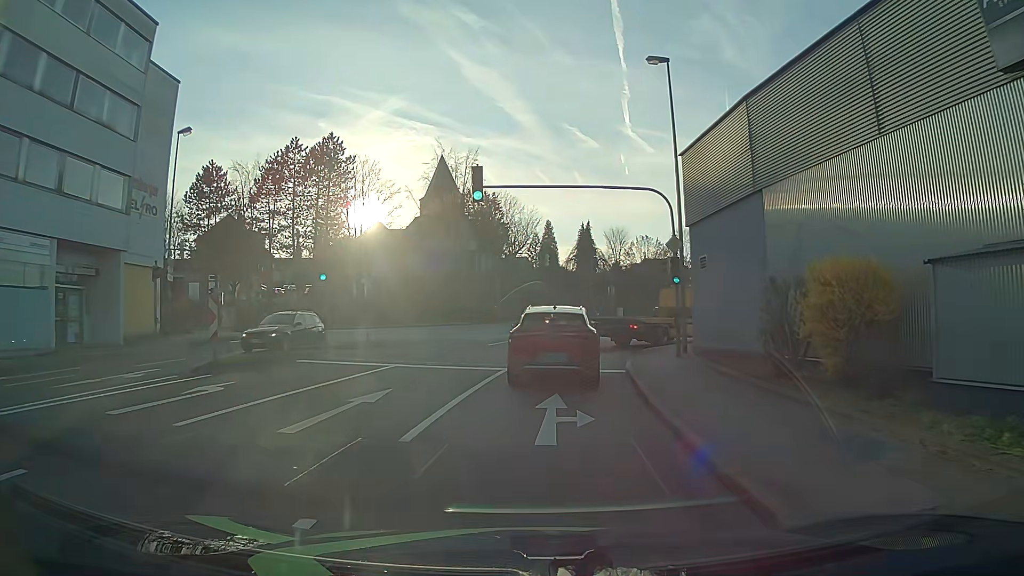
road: tertiary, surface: asphalt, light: Day
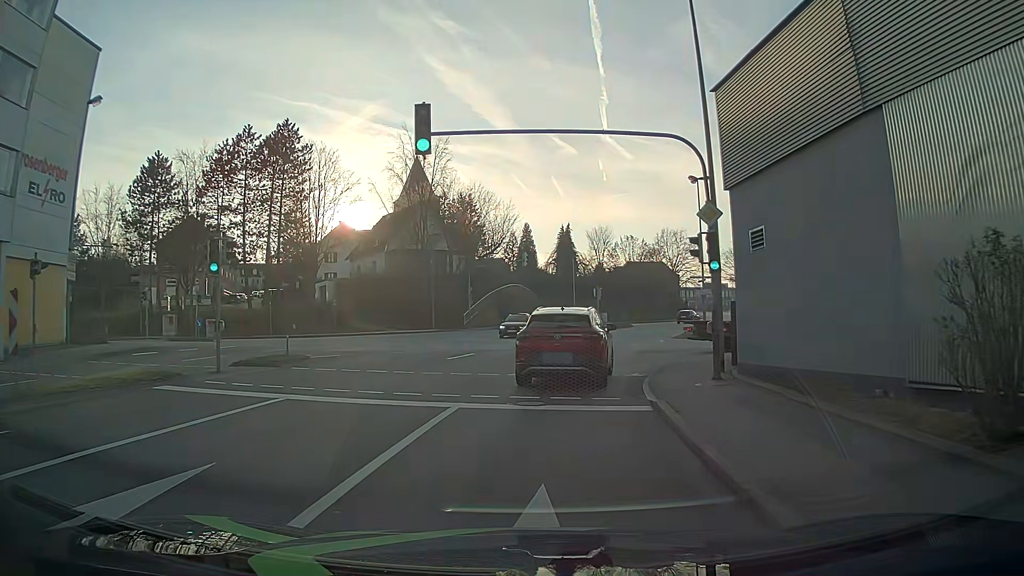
(+0.3, +6.7) m; +4°
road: tertiary_link
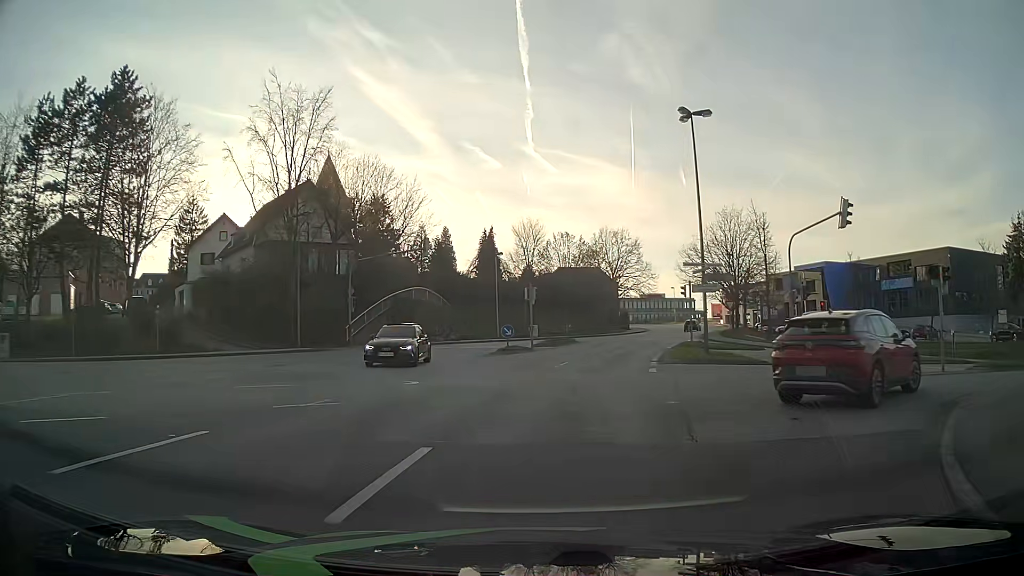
(+0.6, +16.9) m; +6°
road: tertiary
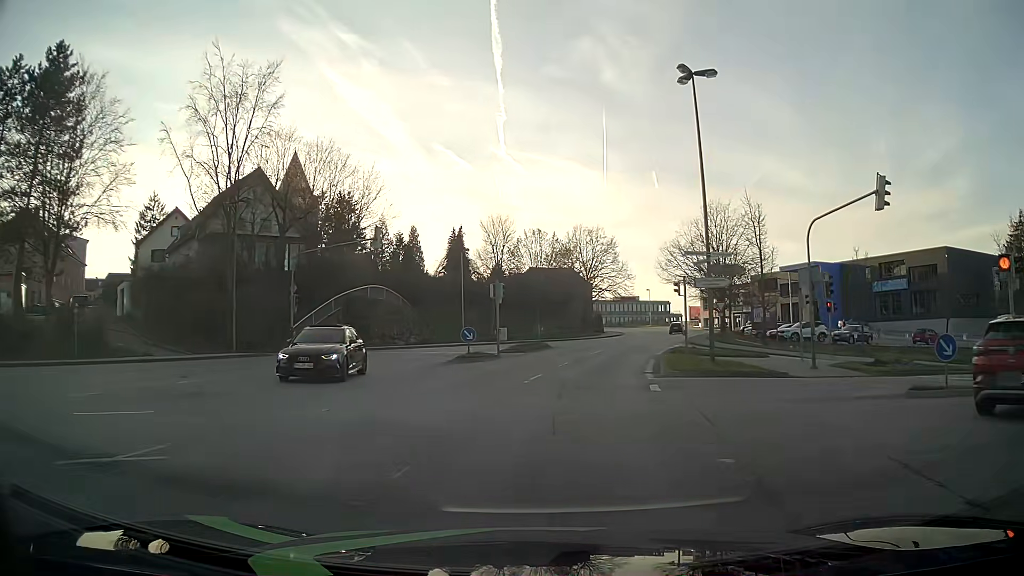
(0.0, +5.3) m; +1°
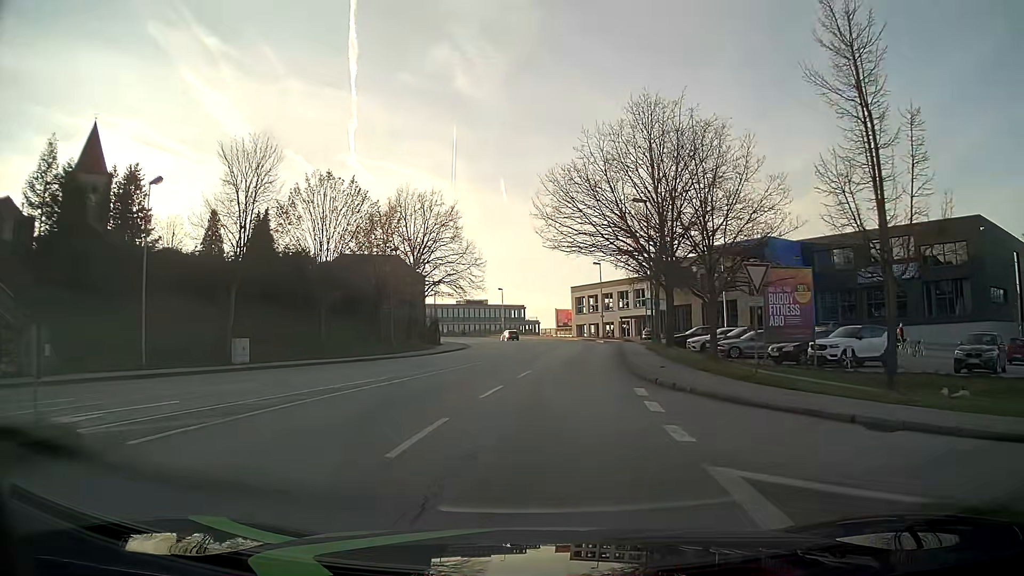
(+4.5, +31.2) m; +14°
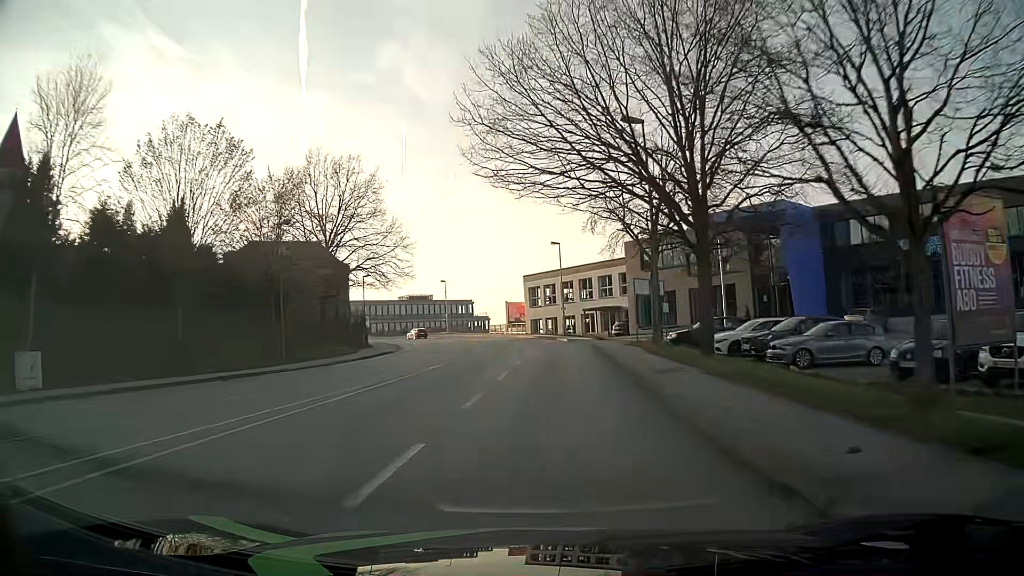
(+0.5, +13.8) m; +4°
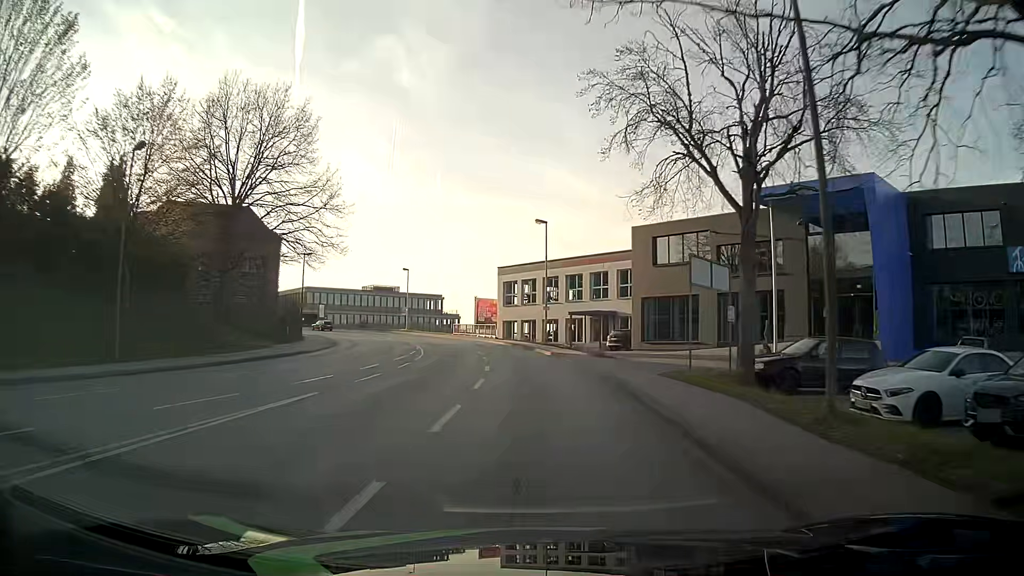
(+0.2, +14.3) m; +2°
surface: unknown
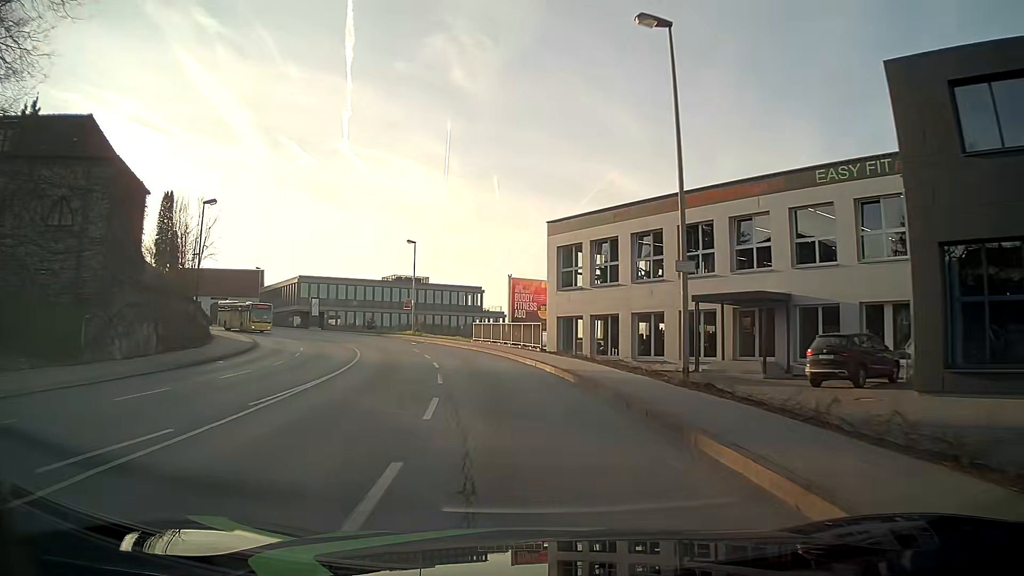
(-0.8, +29.3) m; -5°
(0, +10) (-1, +20) (-3, +30) (-6, +39) (-10, +49) (-14, +58) (-20, +66) (-26, +73) (-33, +80) (-41, +87) m
